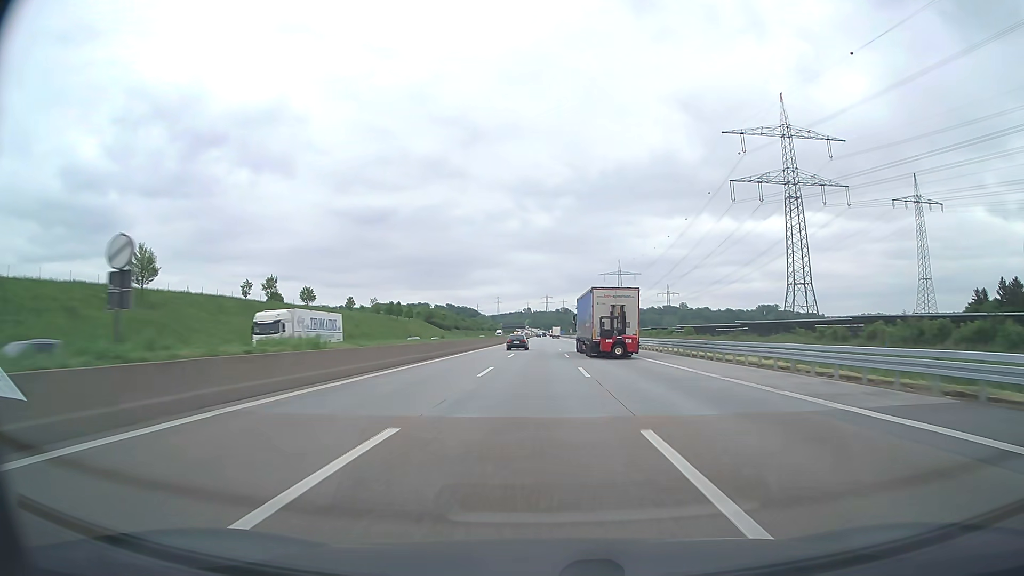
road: motorway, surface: asphalt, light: Day
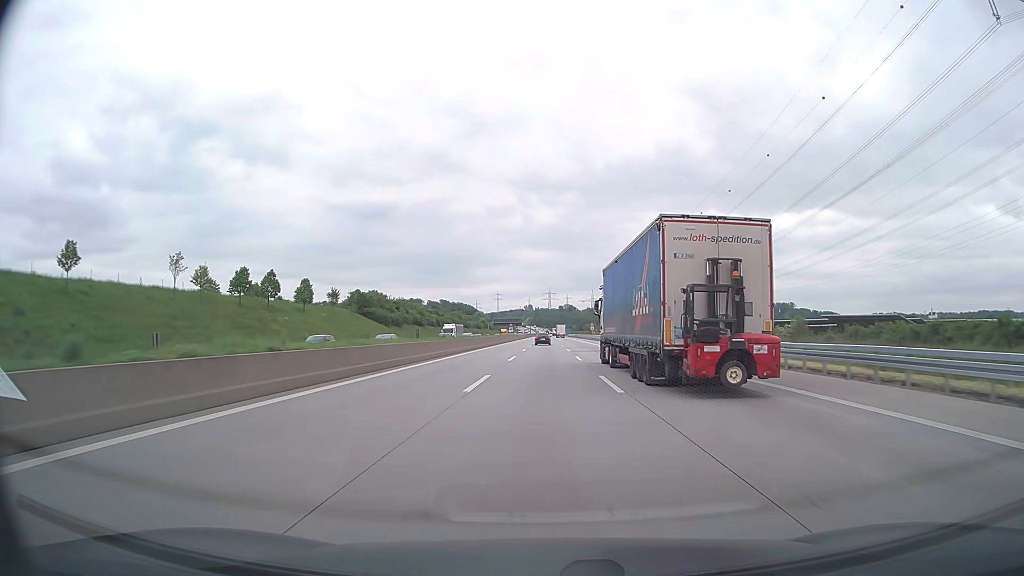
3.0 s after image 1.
(-0.1, +96.3) m; 0°
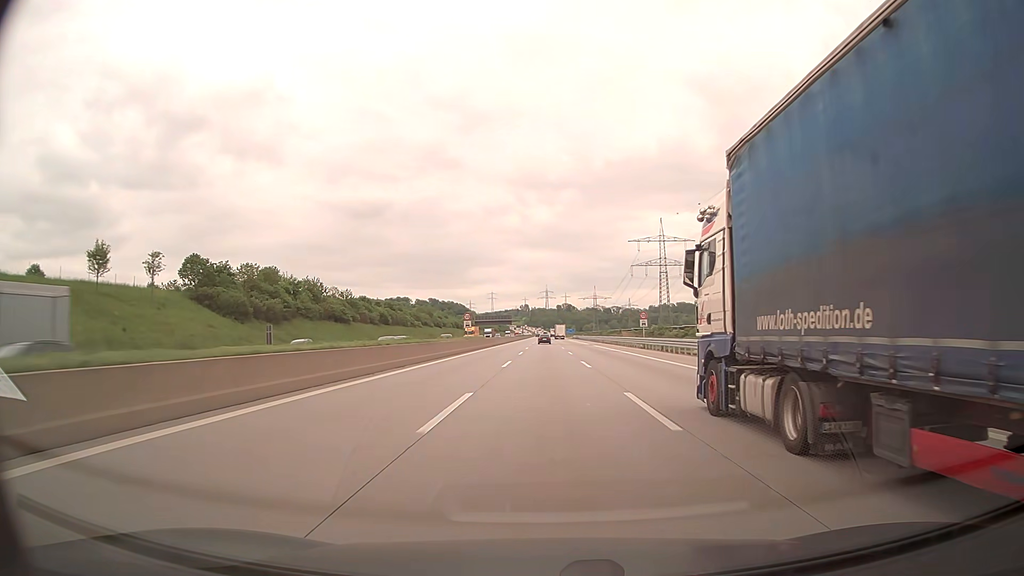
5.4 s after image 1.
(+0.2, +78.1) m; 0°
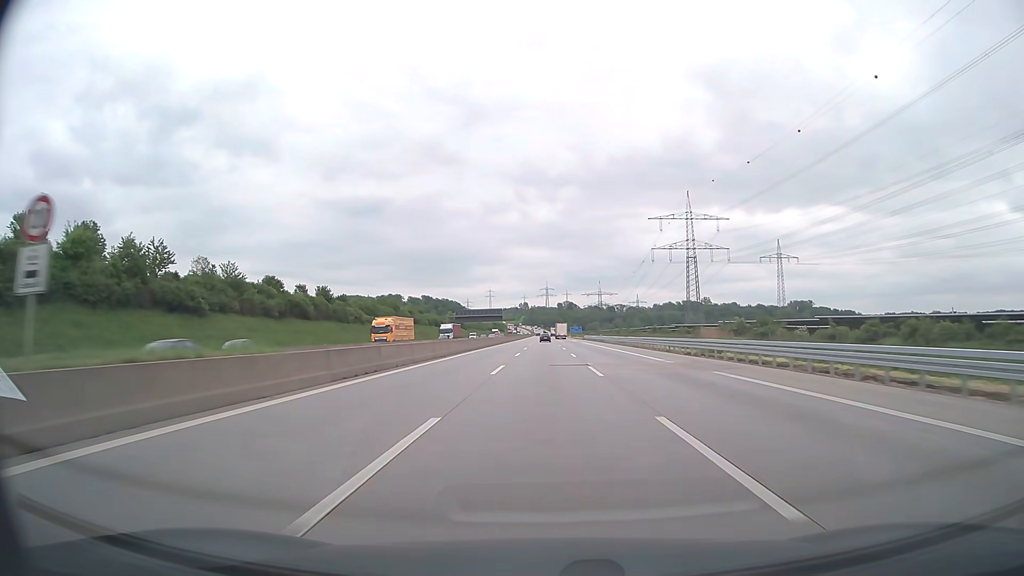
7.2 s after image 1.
(+0.1, +58.9) m; 0°
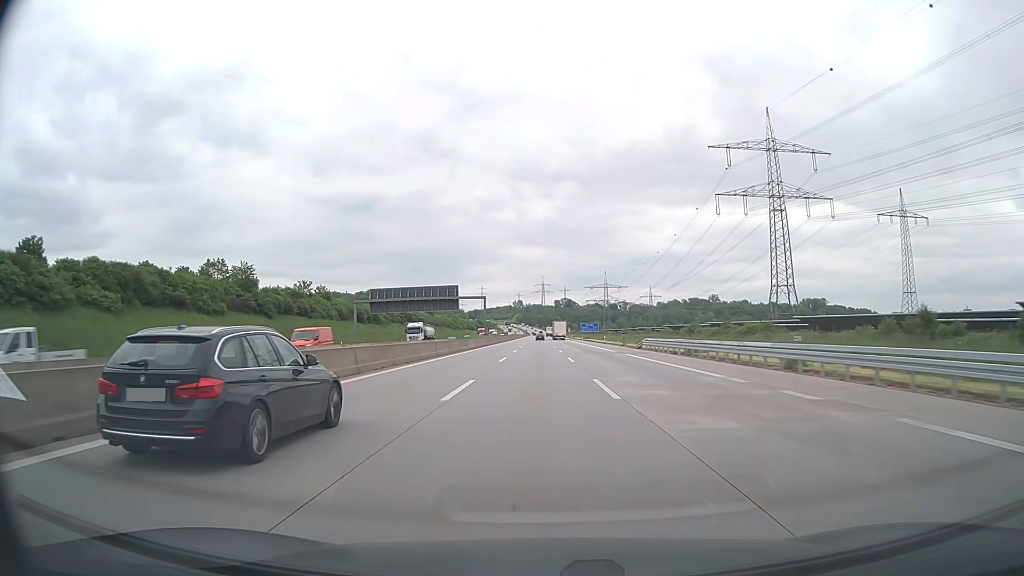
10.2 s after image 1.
(+0.4, +98.3) m; 0°
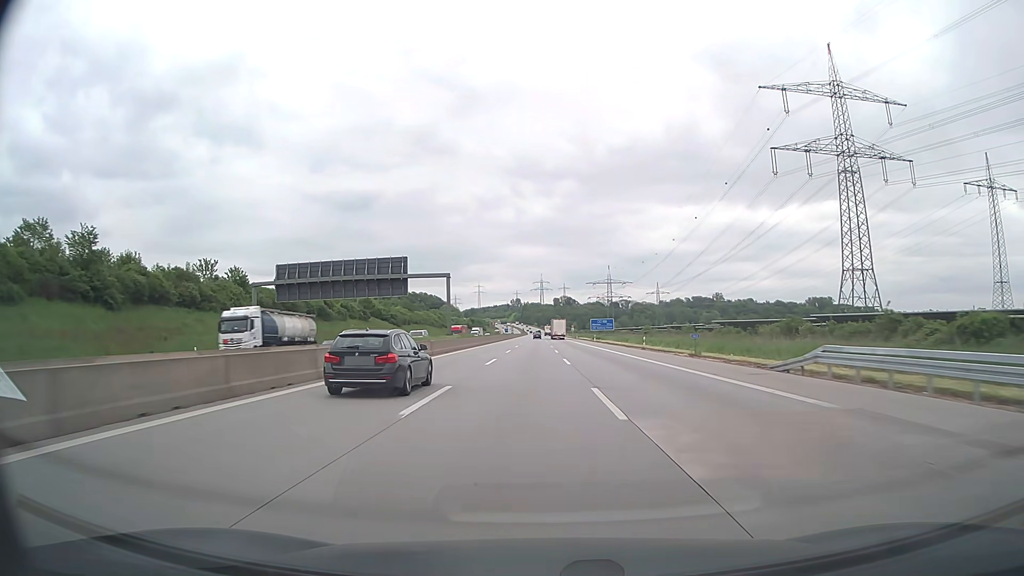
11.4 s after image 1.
(0.0, +39.4) m; 0°
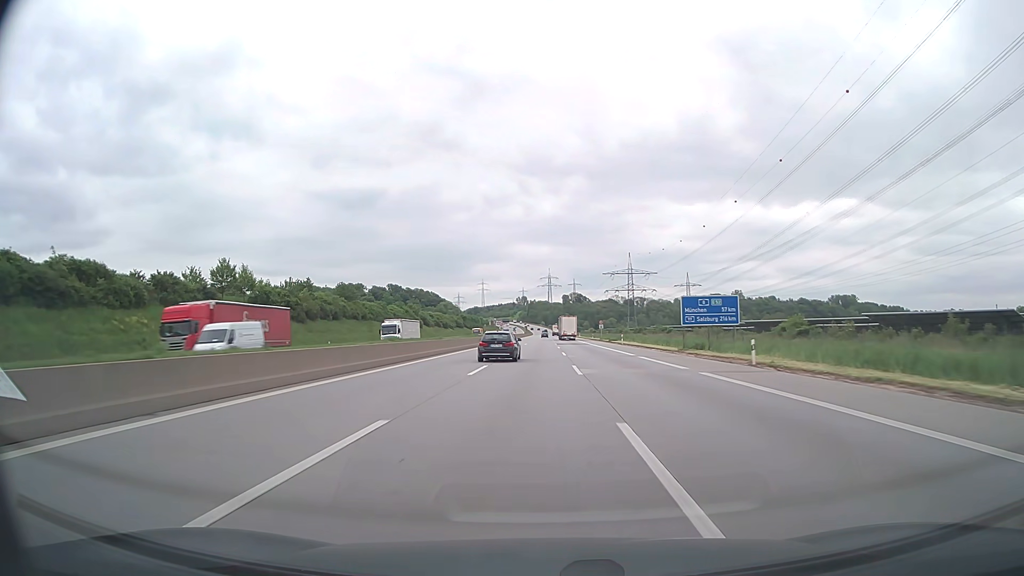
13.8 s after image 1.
(-0.4, +79.2) m; -1°
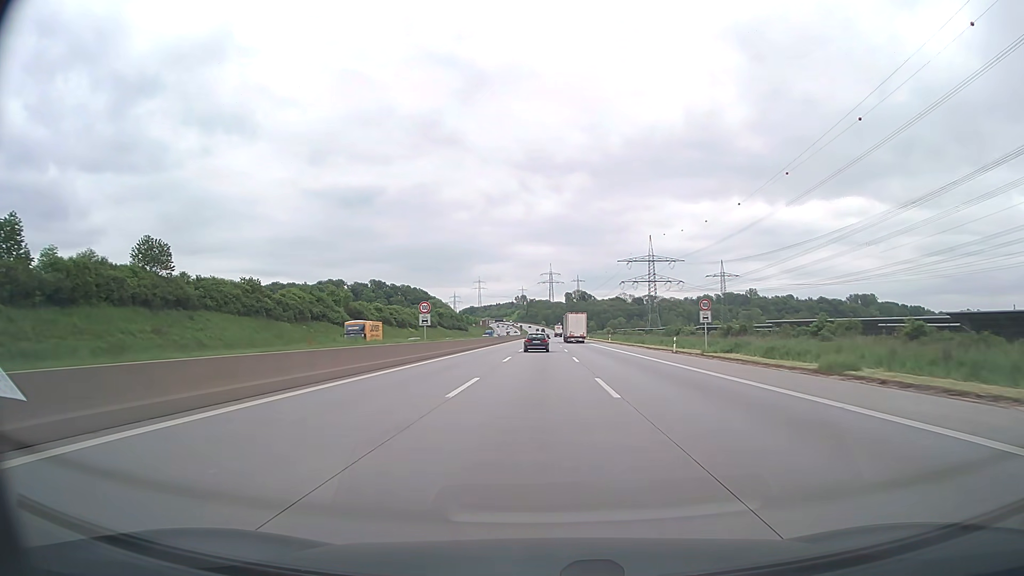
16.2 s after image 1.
(-0.2, +79.5) m; 0°
(0, +10) (0, +20) (0, +30) (0, +40) (0, +50) (0, +60) (0, +70) (0, +80) (+1, +90) (+1, +100) m
